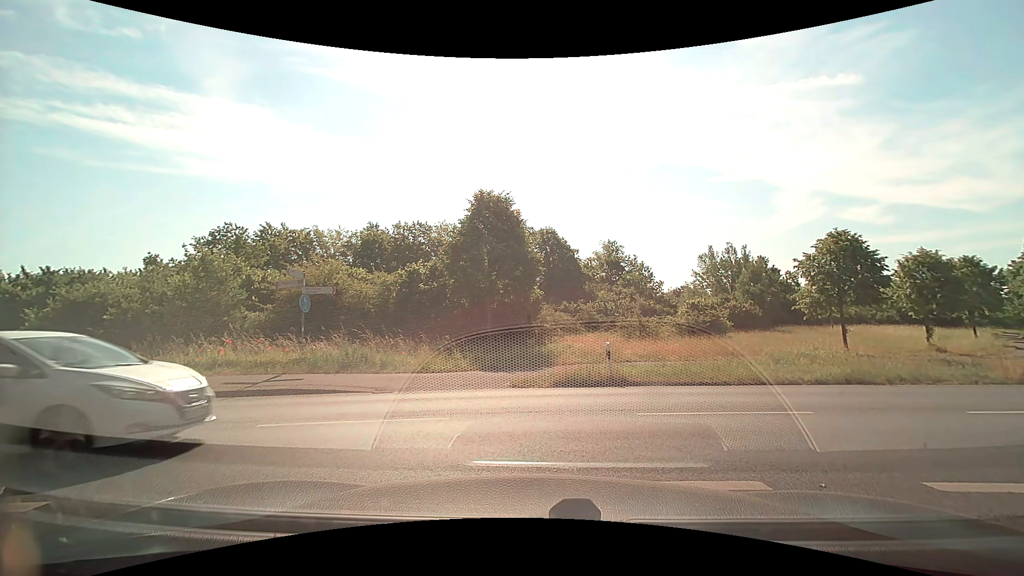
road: tertiary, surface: asphalt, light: Day
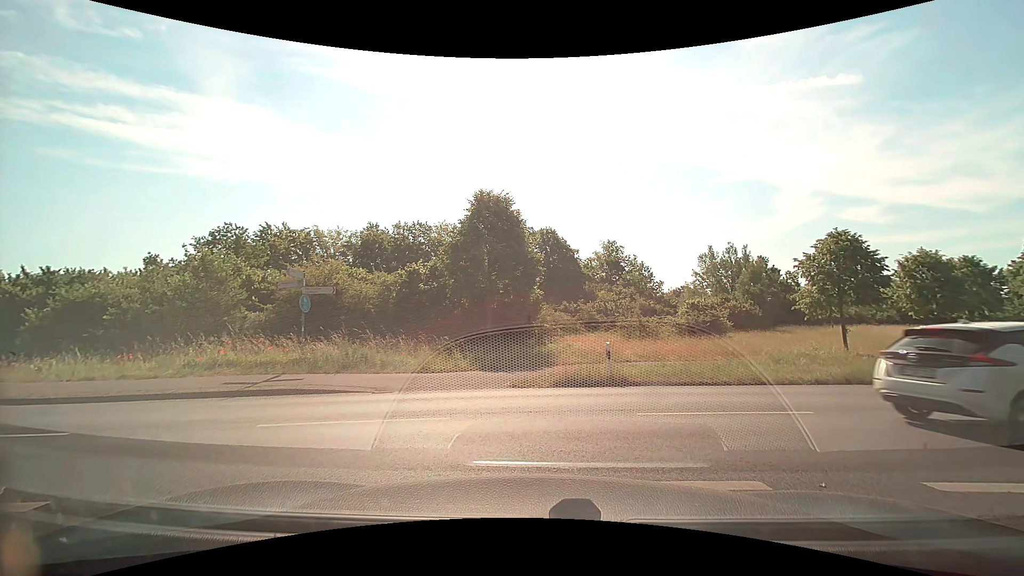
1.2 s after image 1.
(0.0, 0.0) m; 0°
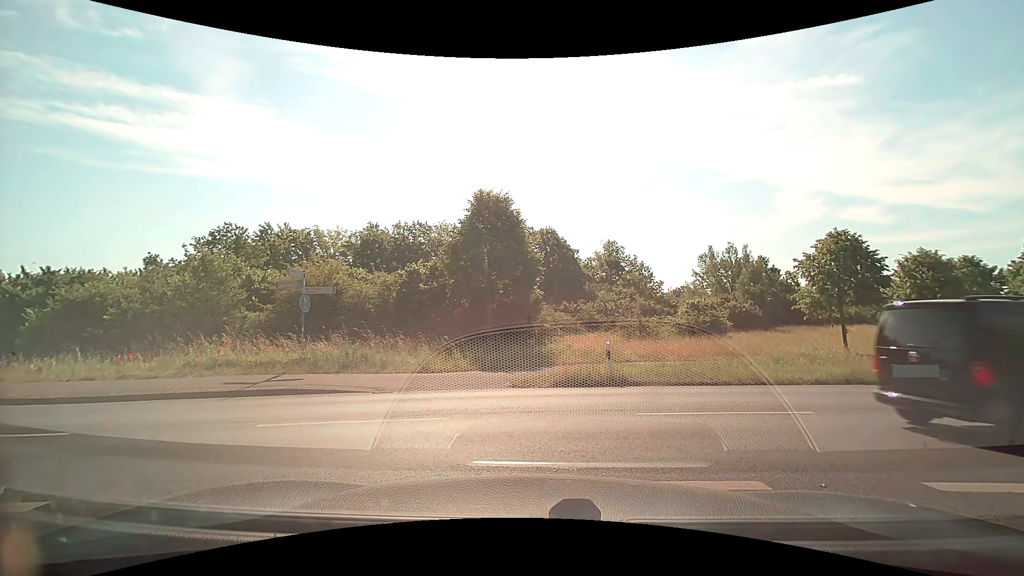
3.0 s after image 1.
(0.0, 0.0) m; 0°
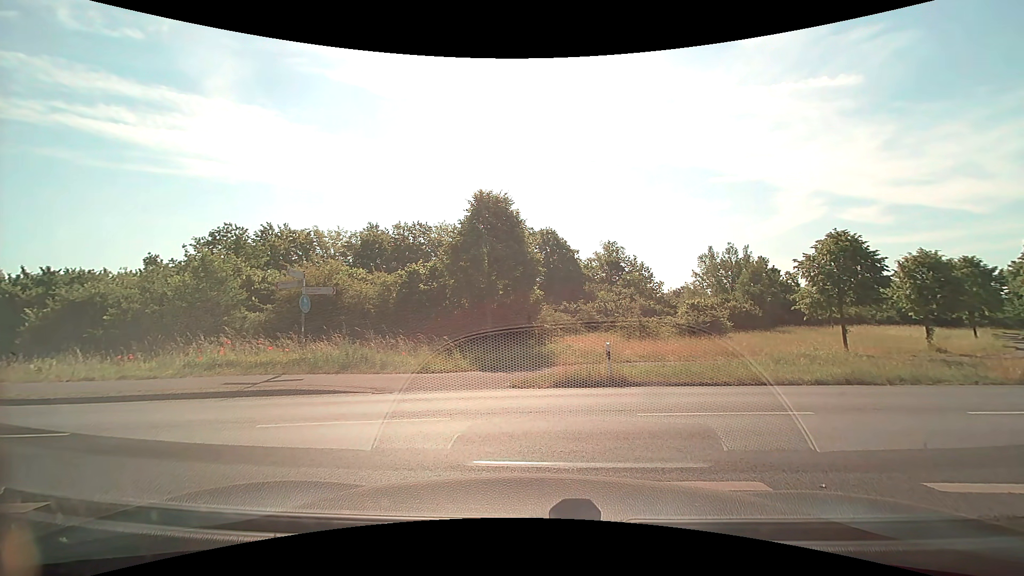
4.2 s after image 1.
(0.0, 0.0) m; 0°
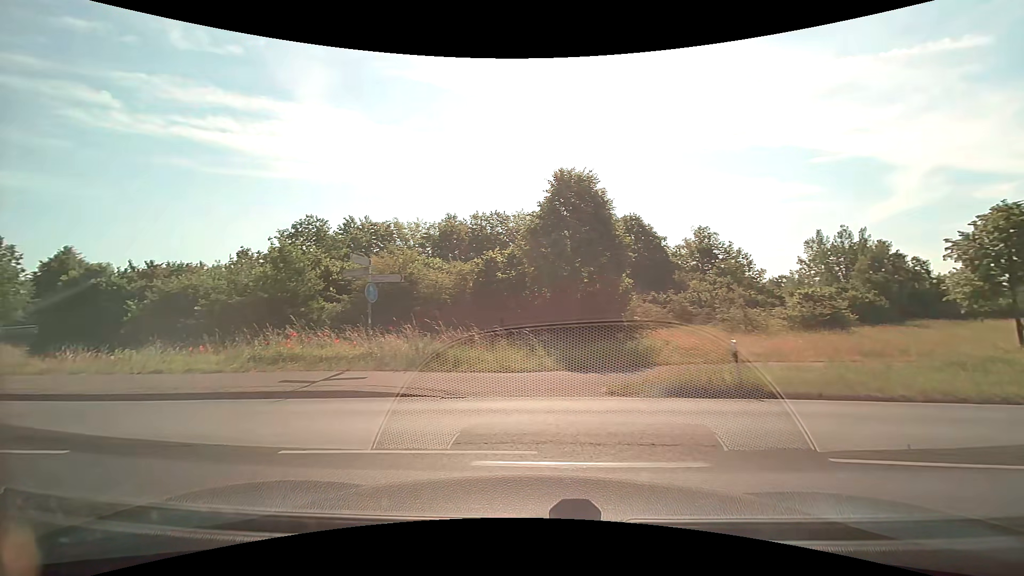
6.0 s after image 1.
(-0.1, +2.7) m; -7°
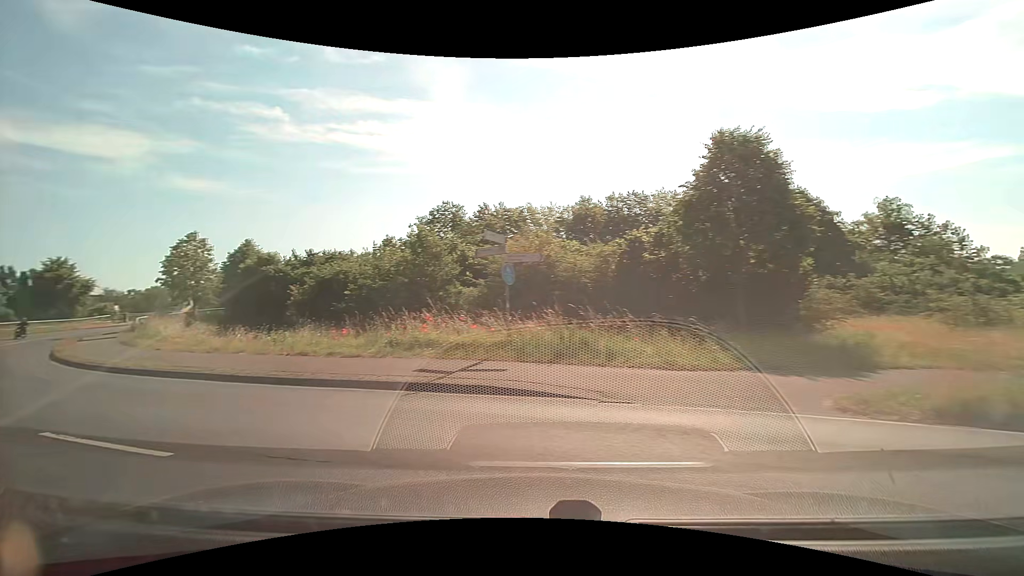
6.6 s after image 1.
(-0.3, +2.3) m; -15°
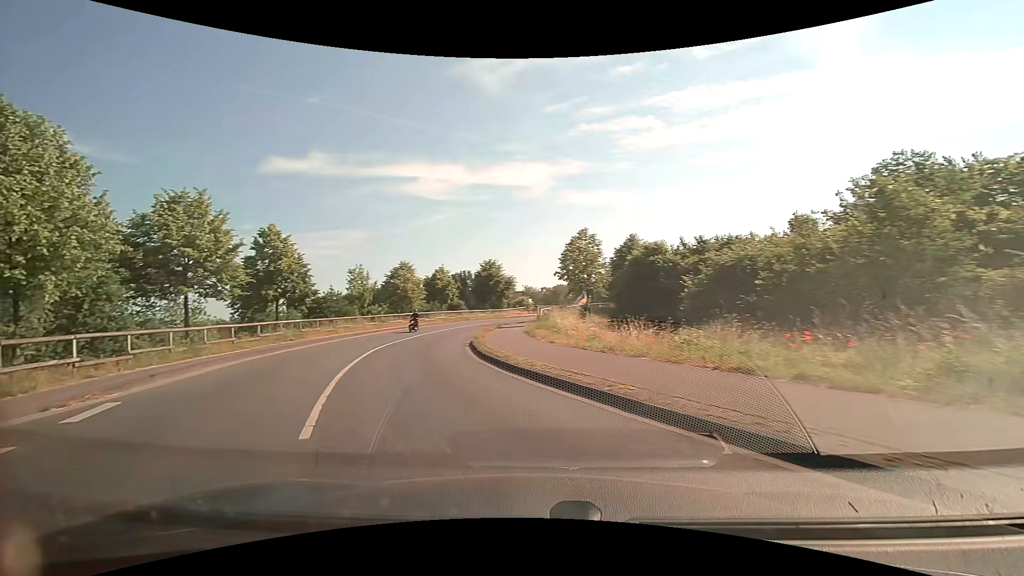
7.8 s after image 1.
(-2.5, +6.2) m; -42°
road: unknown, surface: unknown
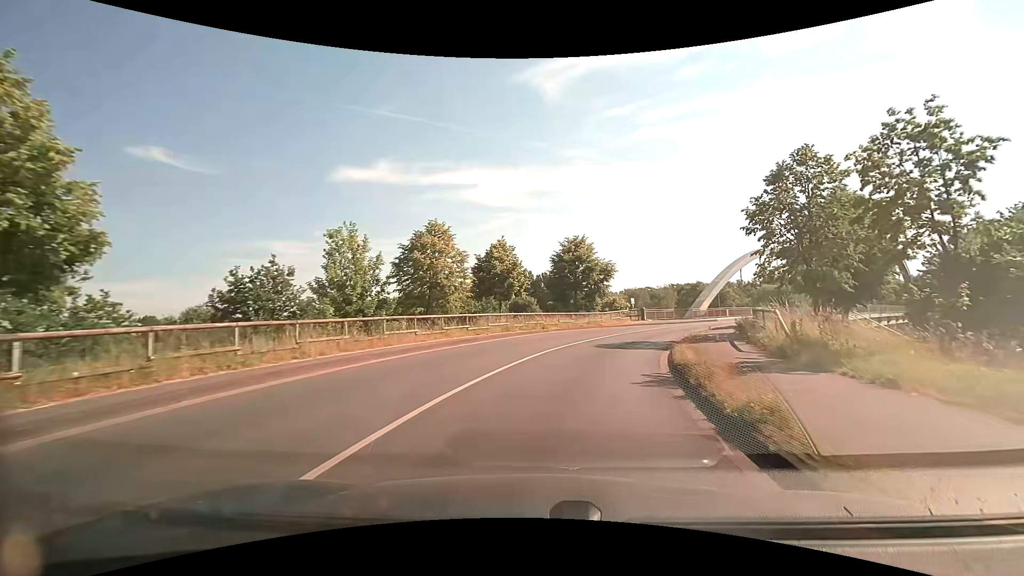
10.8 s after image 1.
(-5.2, +26.3) m; -8°
(+1, +10) (+3, +20) (+6, +29) (+11, +38) (+17, +46) (+23, +54) (+30, +61) (+36, +69) (+43, +76) (+49, +84) m
